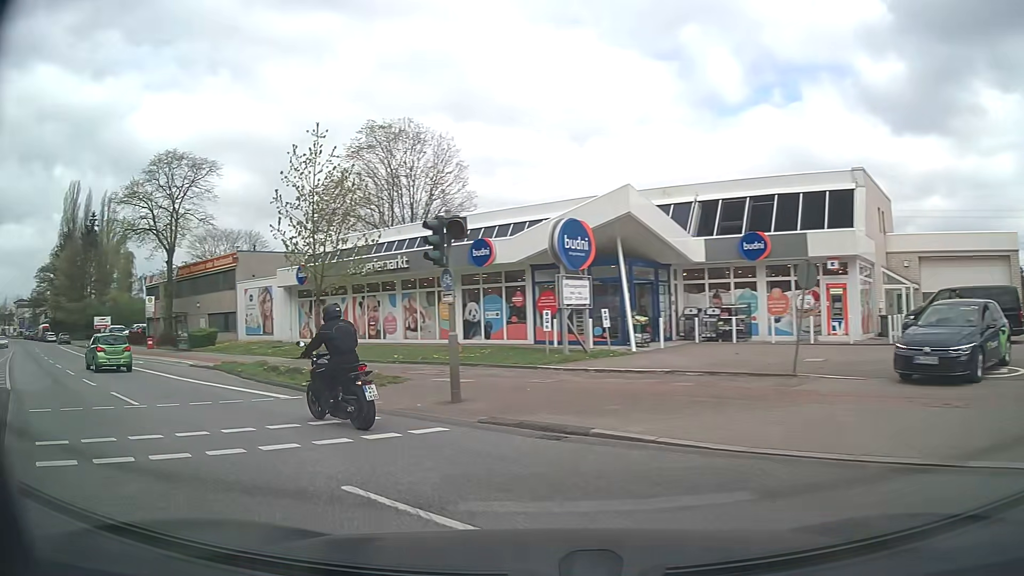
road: primary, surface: asphalt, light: Day
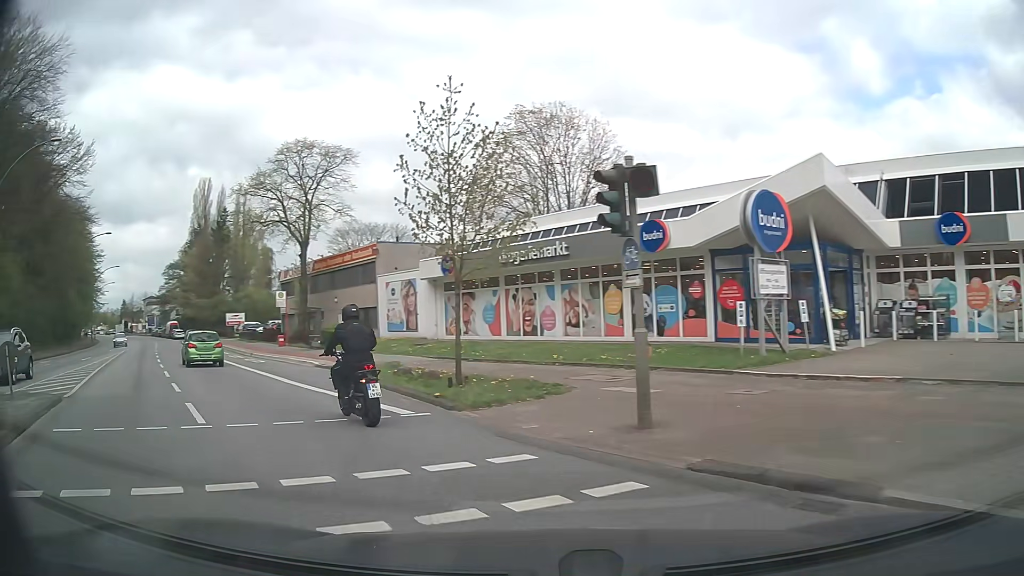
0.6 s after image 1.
(-0.5, +3.5) m; -14°
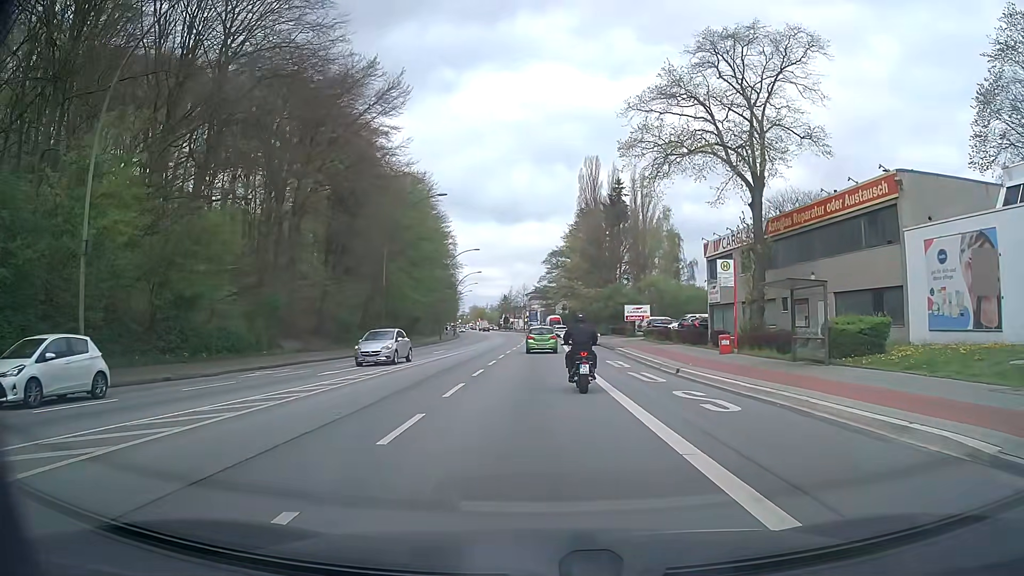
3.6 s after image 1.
(-8.9, +19.0) m; -35°
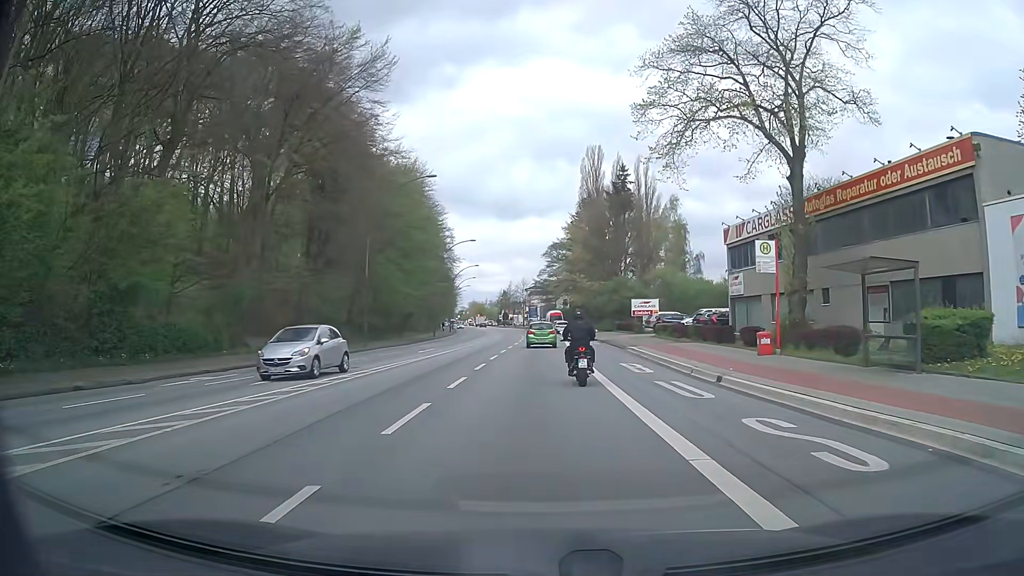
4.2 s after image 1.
(0.0, +5.3) m; 0°
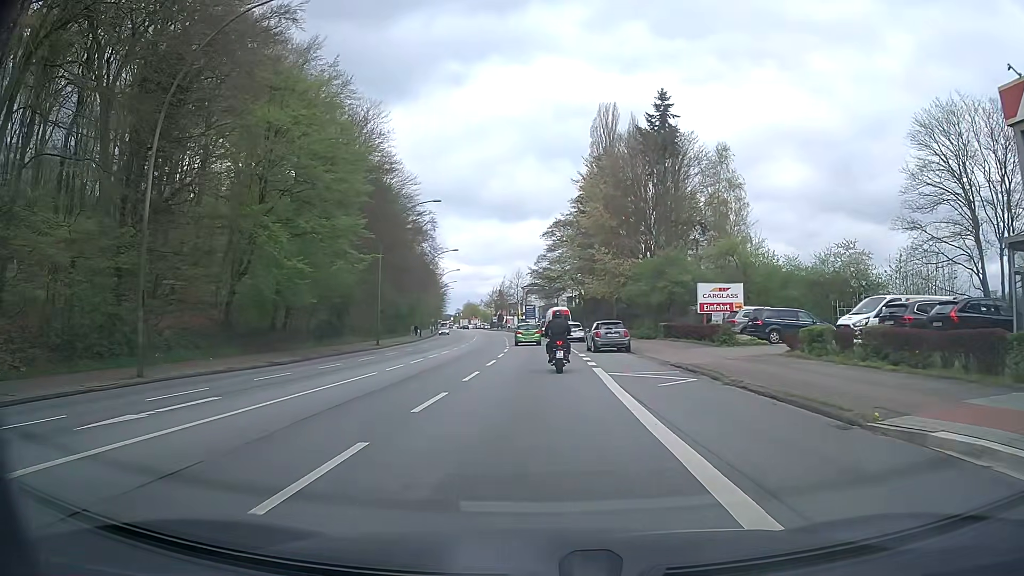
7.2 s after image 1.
(+0.2, +28.1) m; +1°
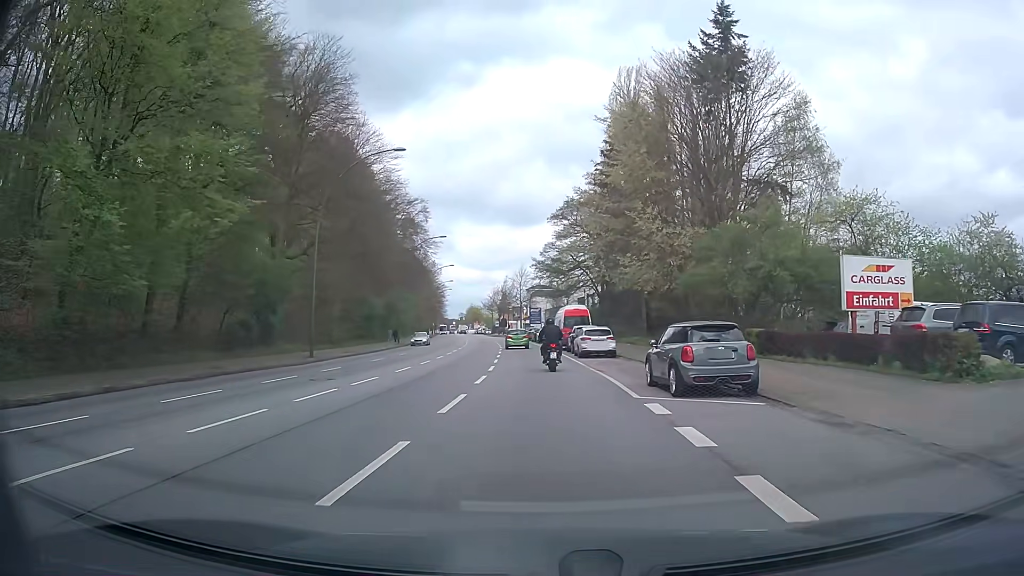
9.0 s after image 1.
(-0.2, +17.7) m; -1°
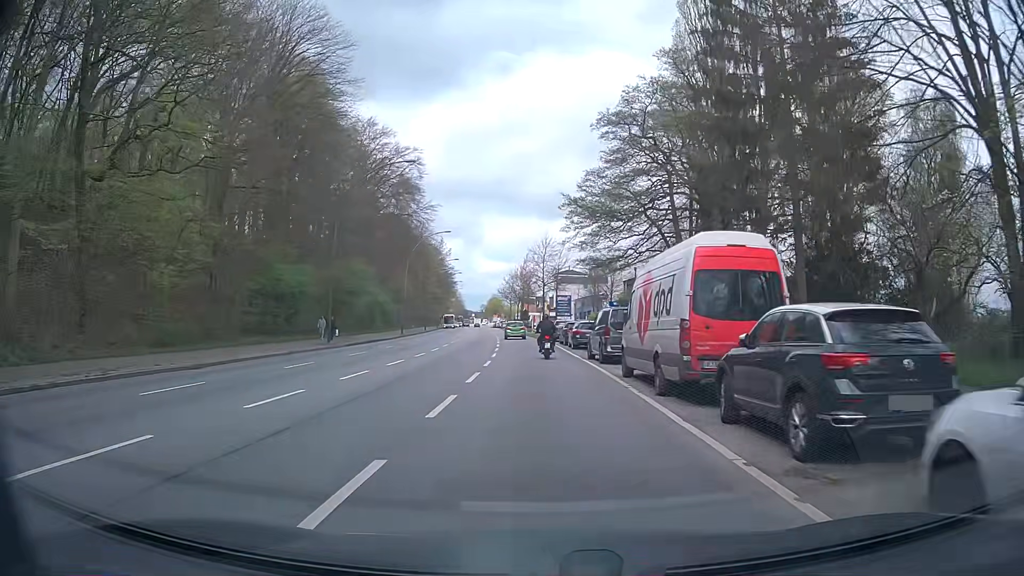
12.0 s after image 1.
(-0.3, +31.5) m; -2°
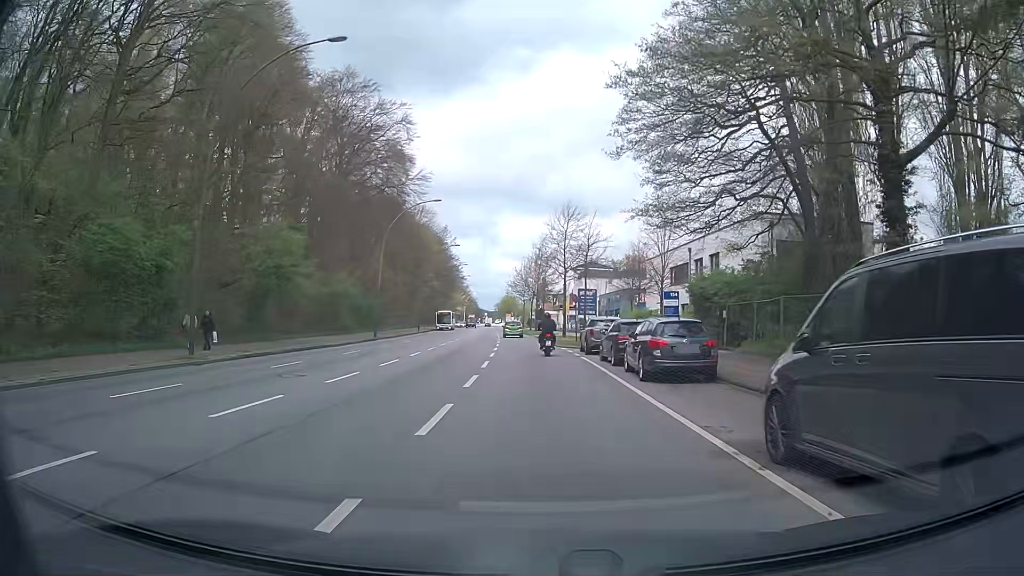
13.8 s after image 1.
(-0.3, +19.5) m; -2°
(0, +10) (0, +20) (-1, +30) (-1, +40) (-2, +50) (-2, +60) (-3, +70) (-4, +80) (-4, +90) (-5, +100) m
